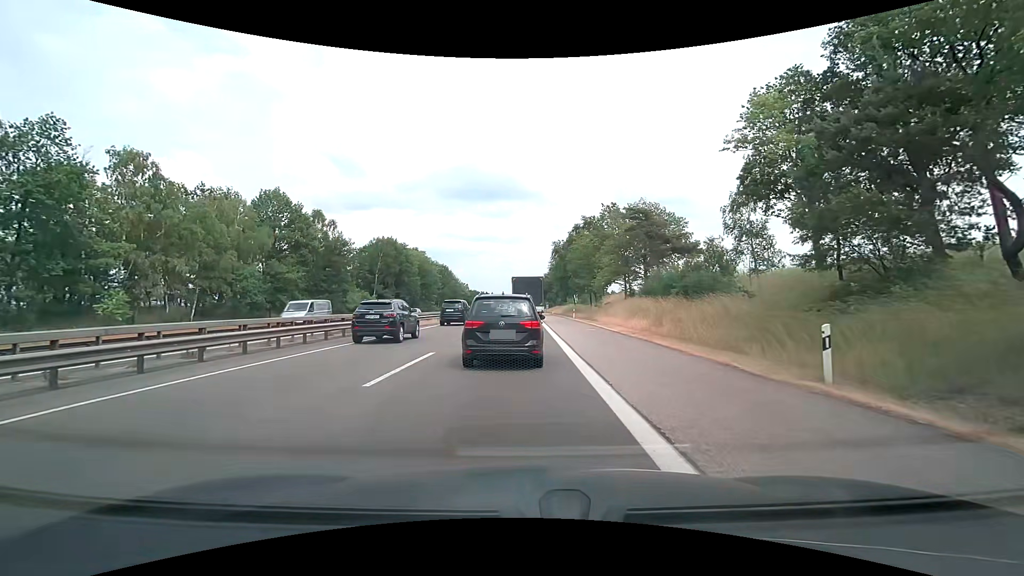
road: motorway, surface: asphalt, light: Day
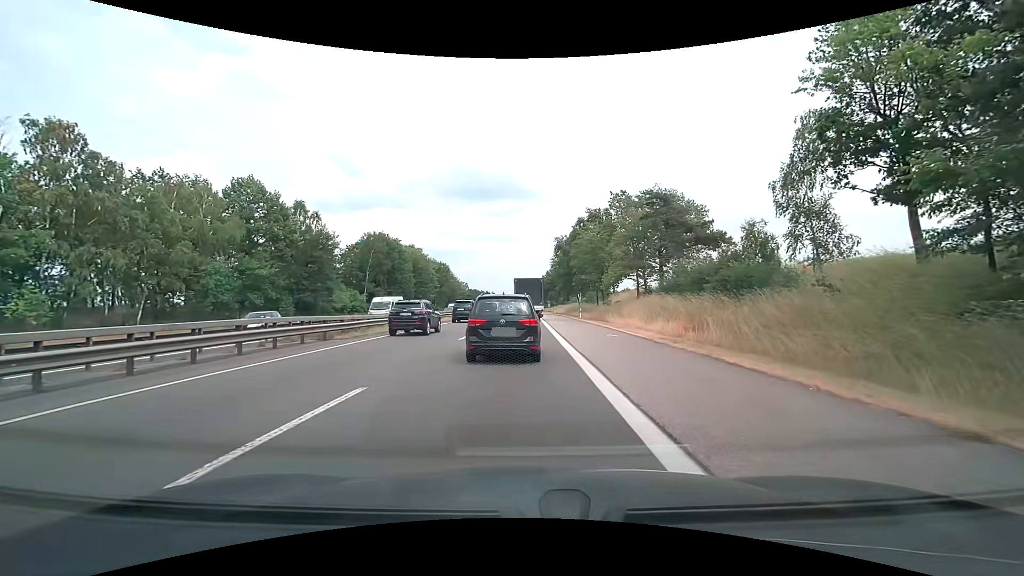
(+0.1, +6.4) m; +1°
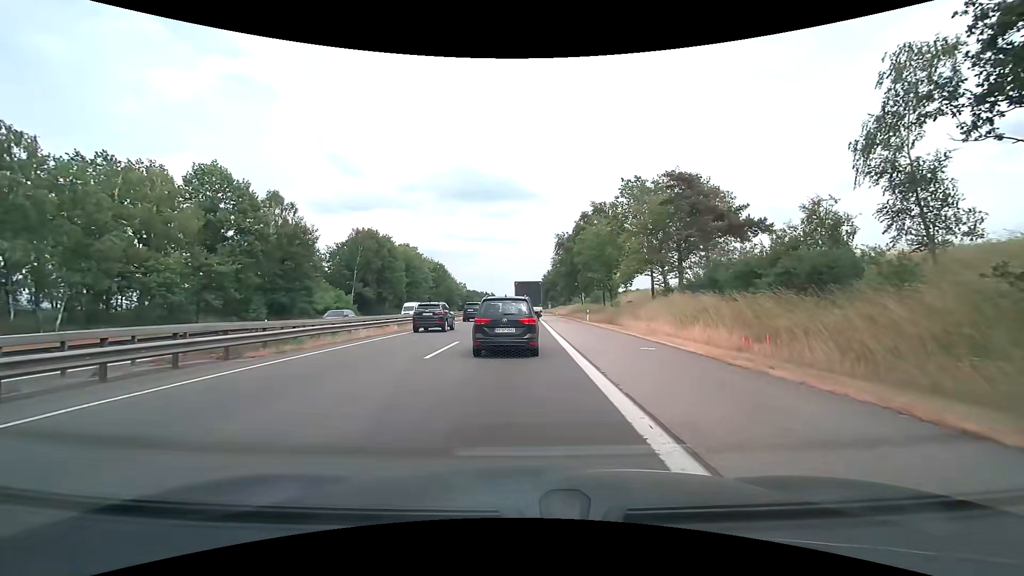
(0.0, +6.7) m; 0°
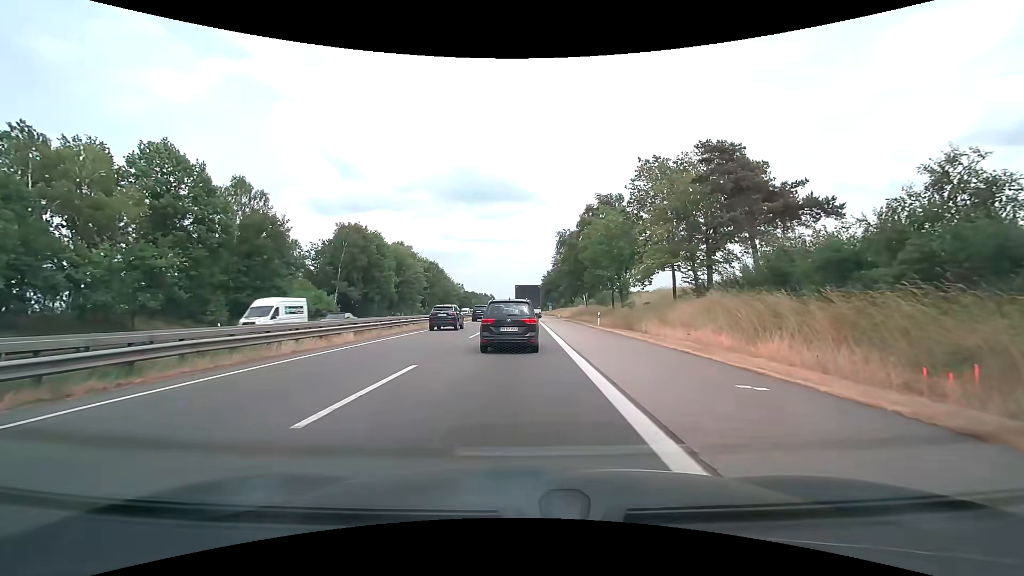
(0.0, +7.5) m; 0°
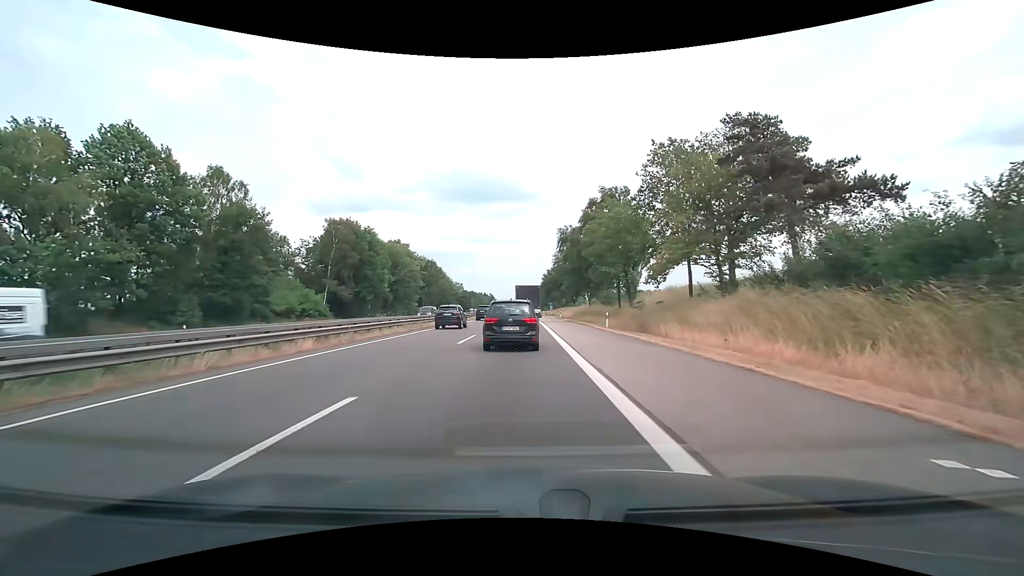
(0.0, +4.2) m; 0°
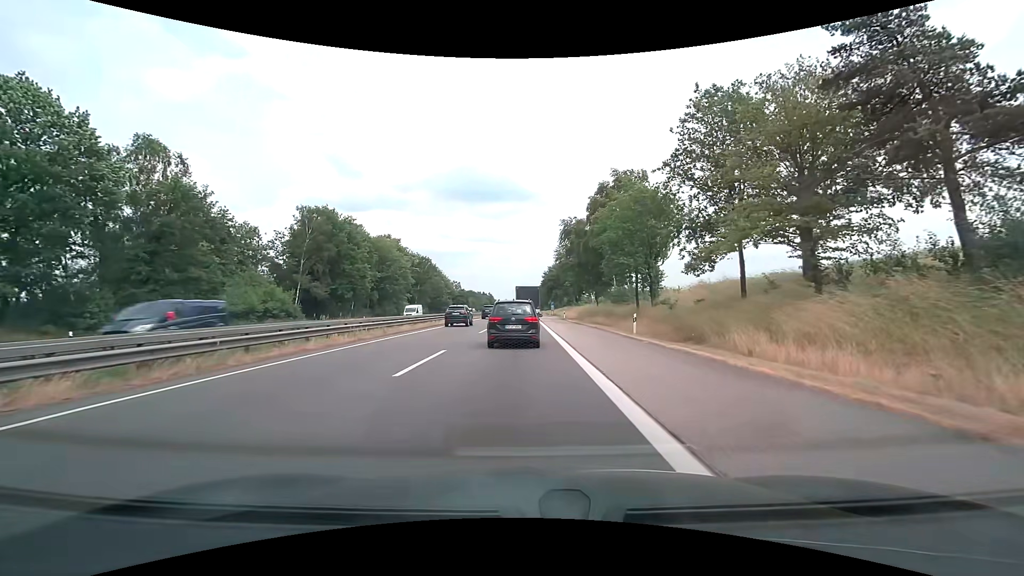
(0.0, +9.4) m; 0°
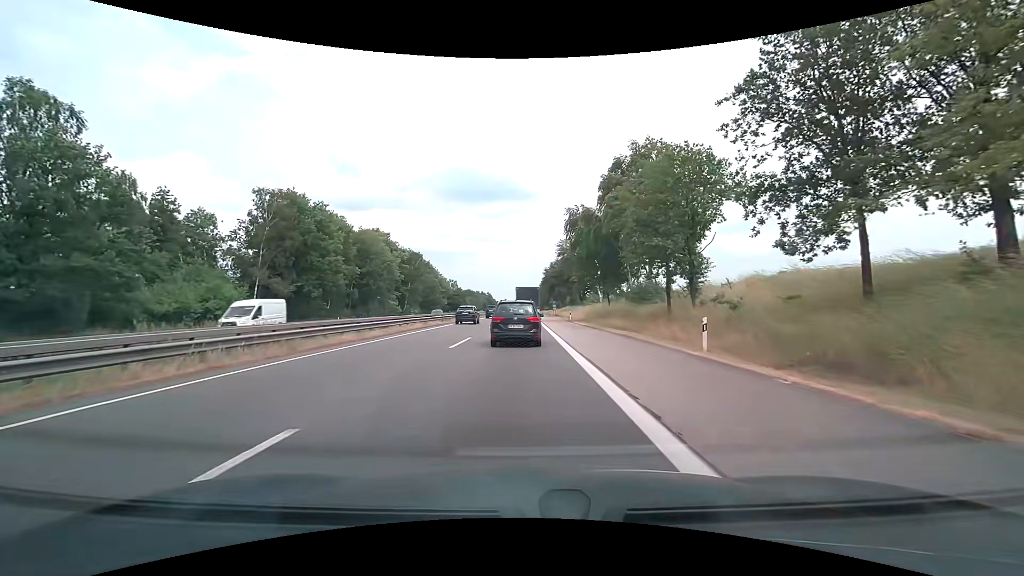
(0.0, +10.5) m; 0°
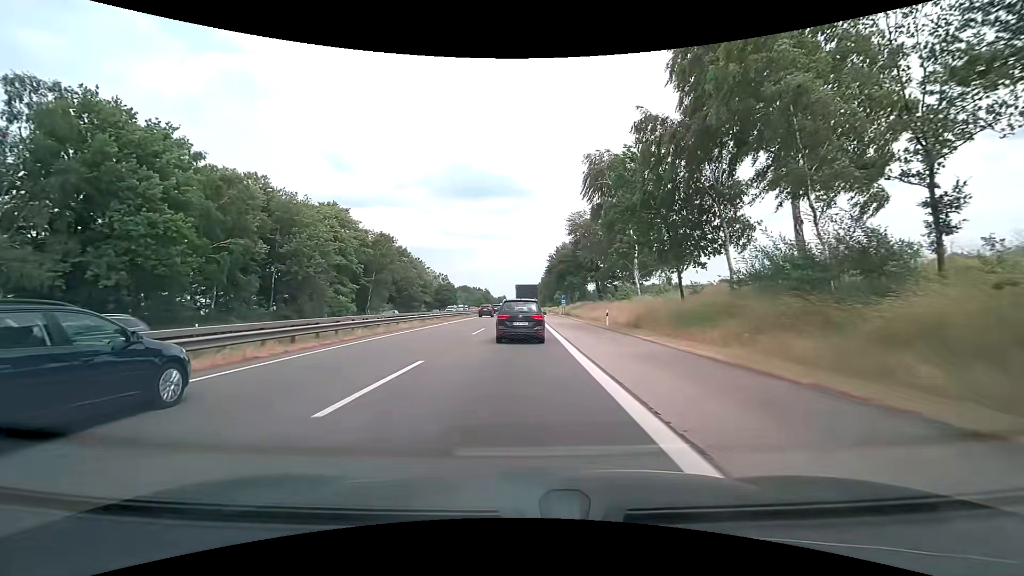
(-0.1, +29.0) m; 0°
(0, +10) (0, +20) (0, +30) (0, +40) (0, +50) (0, +60) (0, +70) (0, +80) (0, +90) (0, +100) m
